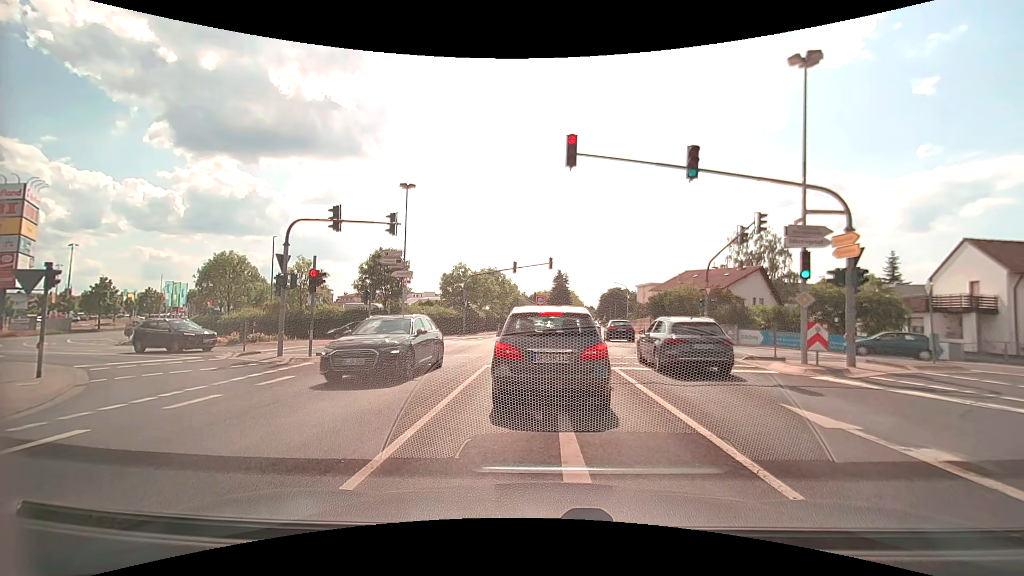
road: secondary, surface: asphalt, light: Day
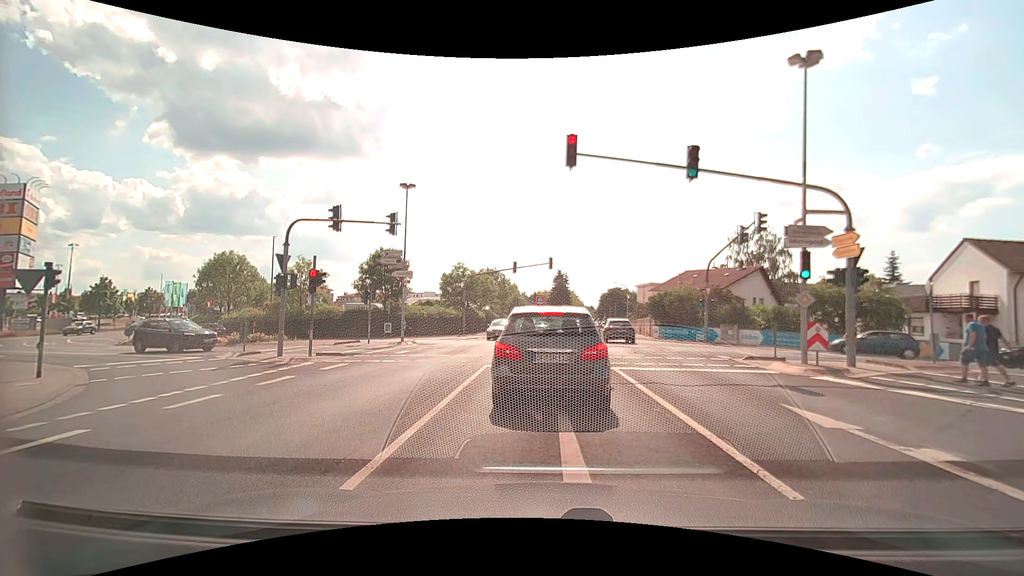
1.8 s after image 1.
(0.0, 0.0) m; 0°
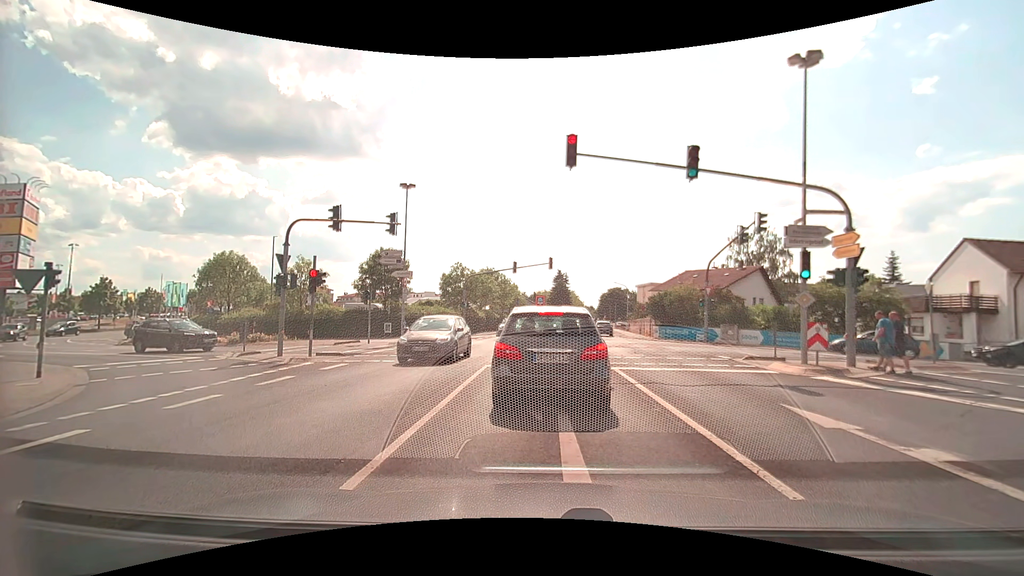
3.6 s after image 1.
(0.0, 0.0) m; 0°
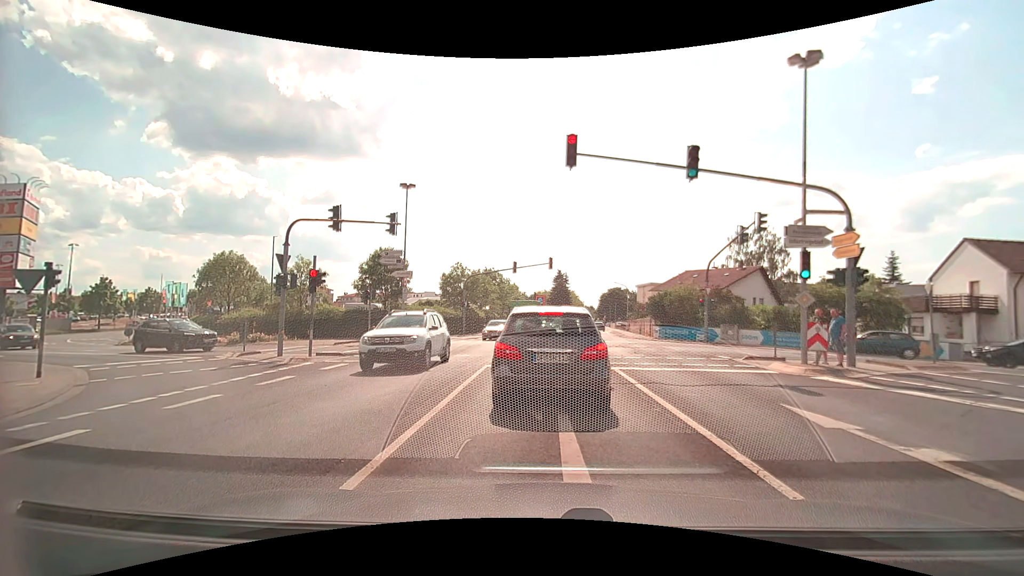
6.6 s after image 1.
(0.0, 0.0) m; 0°
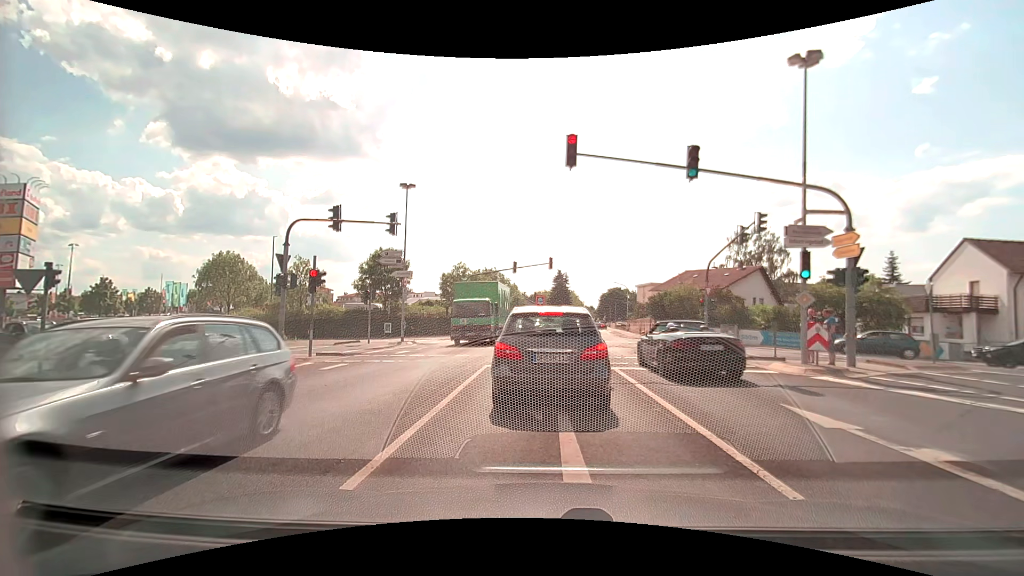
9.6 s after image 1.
(0.0, 0.0) m; 0°
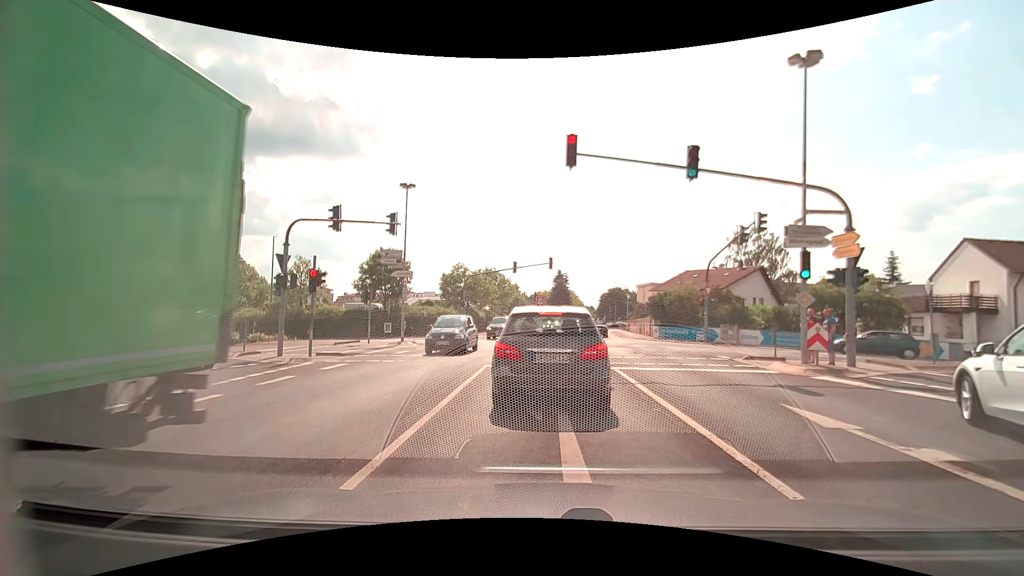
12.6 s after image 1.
(0.0, 0.0) m; 0°
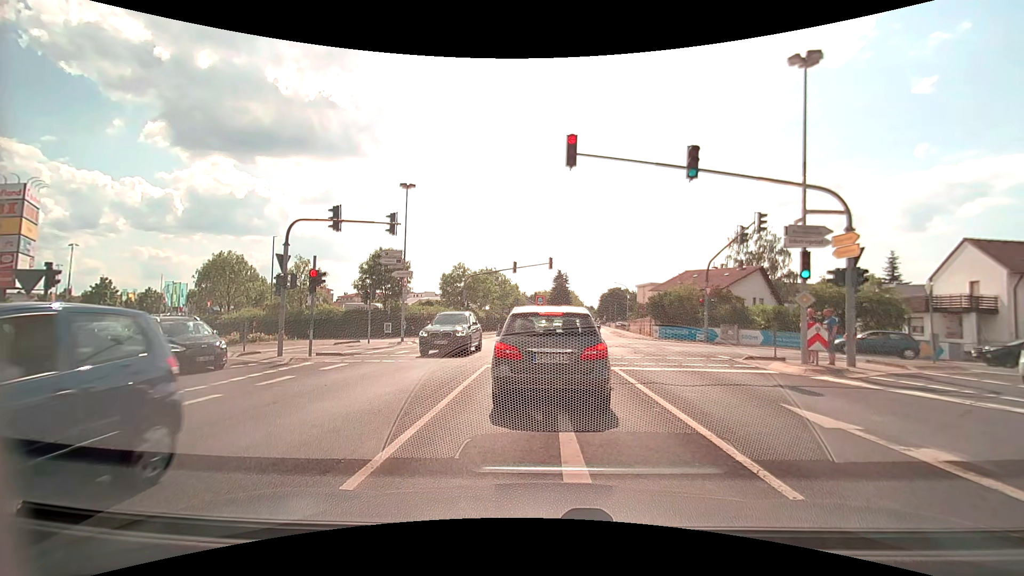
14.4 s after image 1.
(0.0, 0.0) m; 0°
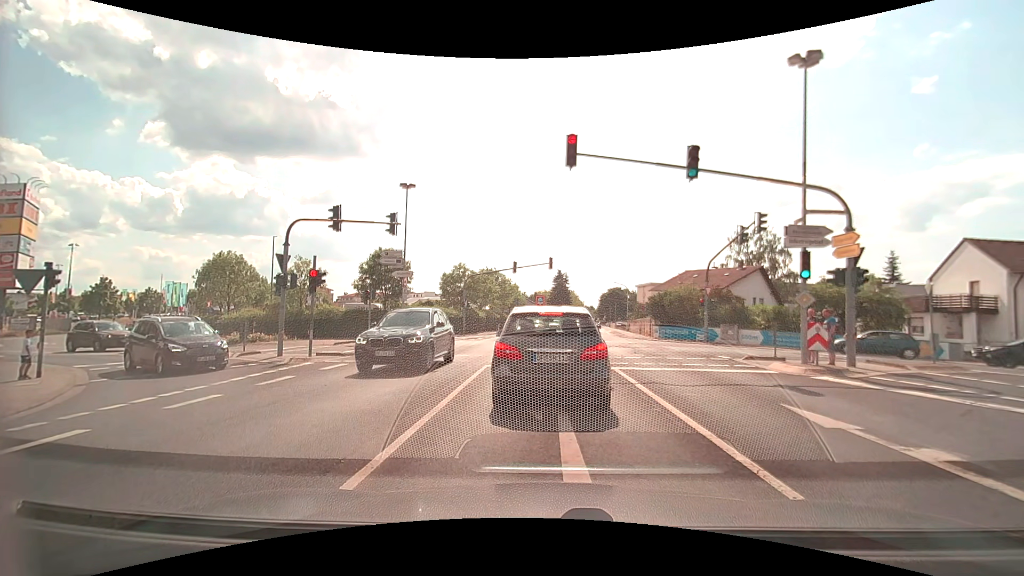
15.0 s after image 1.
(0.0, 0.0) m; 0°
(0, +10) (0, +20) (-1, +30) (-7, +37) (-17, +40) (-26, +43) (-36, +47) (-44, +53) (-49, +61) (-52, +71) m
